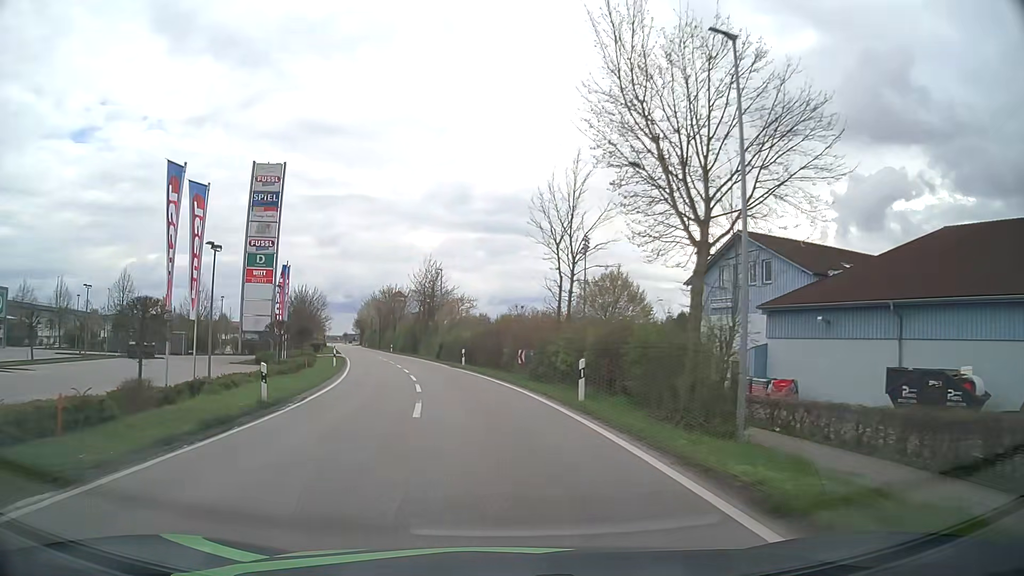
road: tertiary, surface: asphalt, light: Day
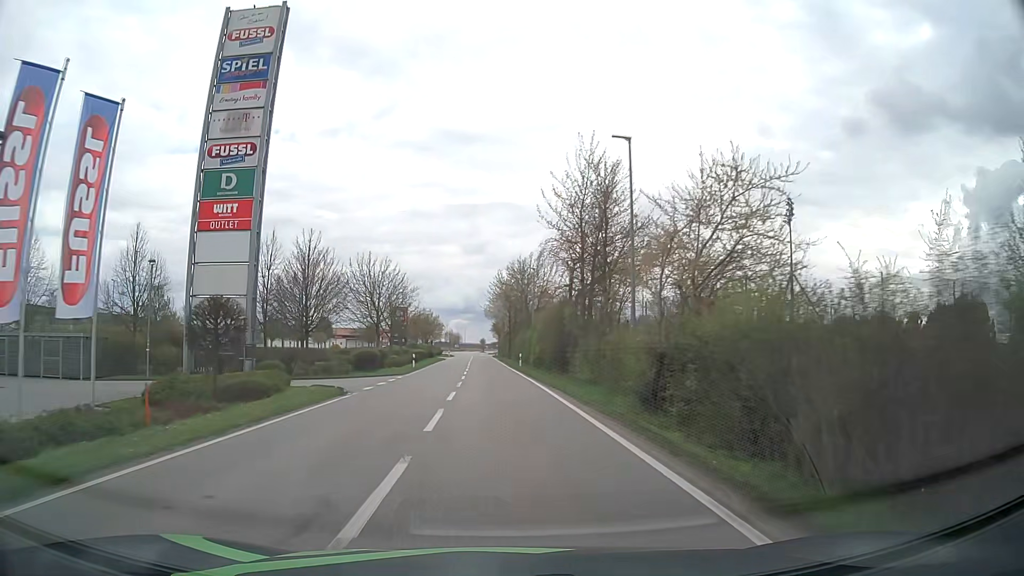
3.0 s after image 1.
(-4.7, +39.5) m; -13°
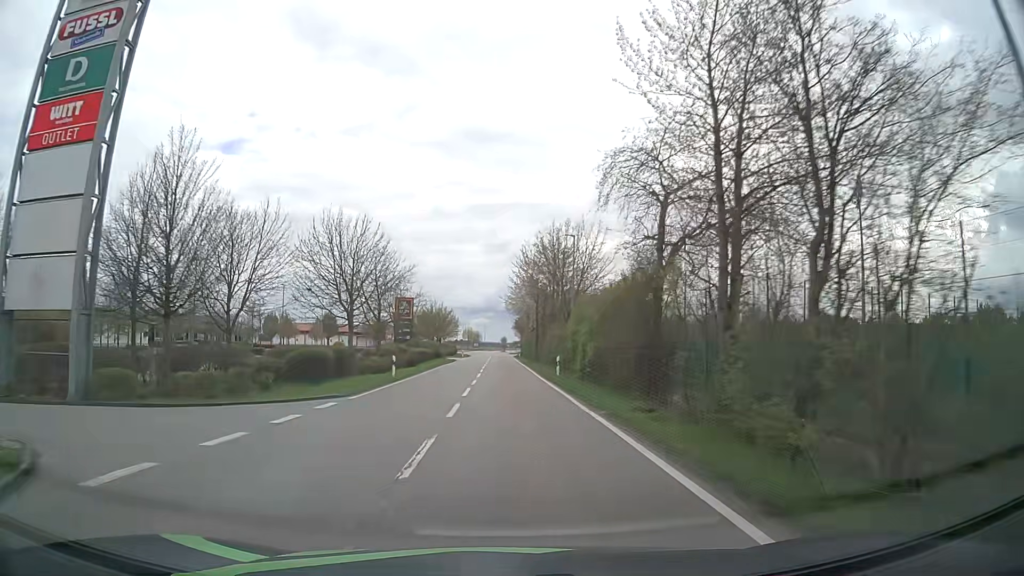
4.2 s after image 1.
(-0.3, +16.4) m; -2°
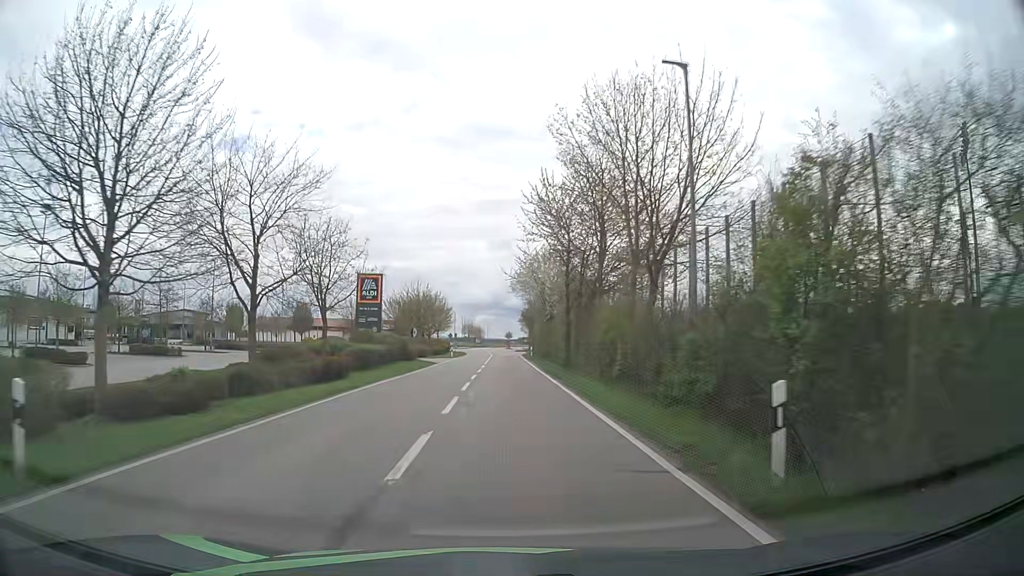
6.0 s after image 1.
(-0.1, +24.6) m; 0°
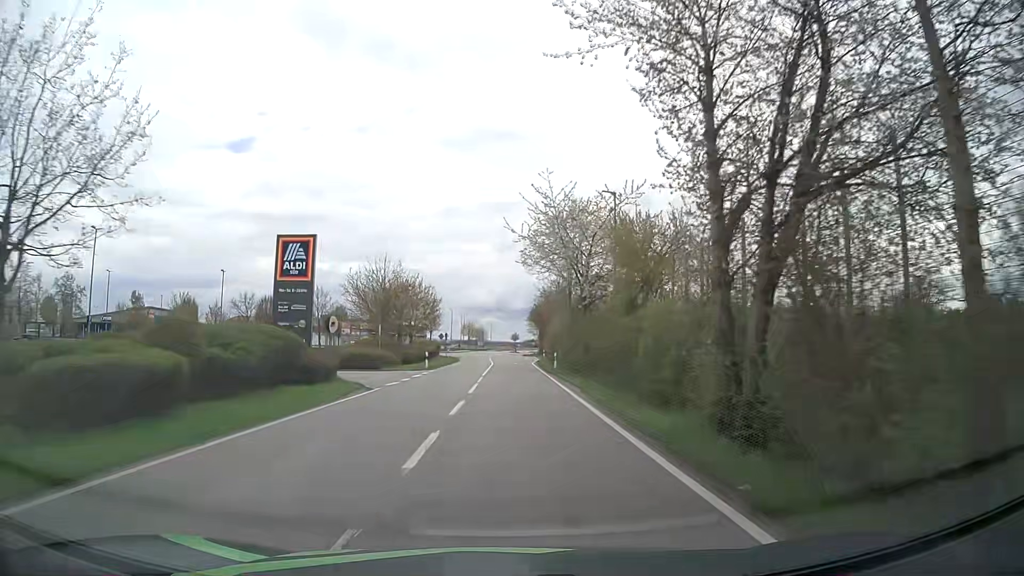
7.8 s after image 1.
(-0.2, +23.4) m; -1°
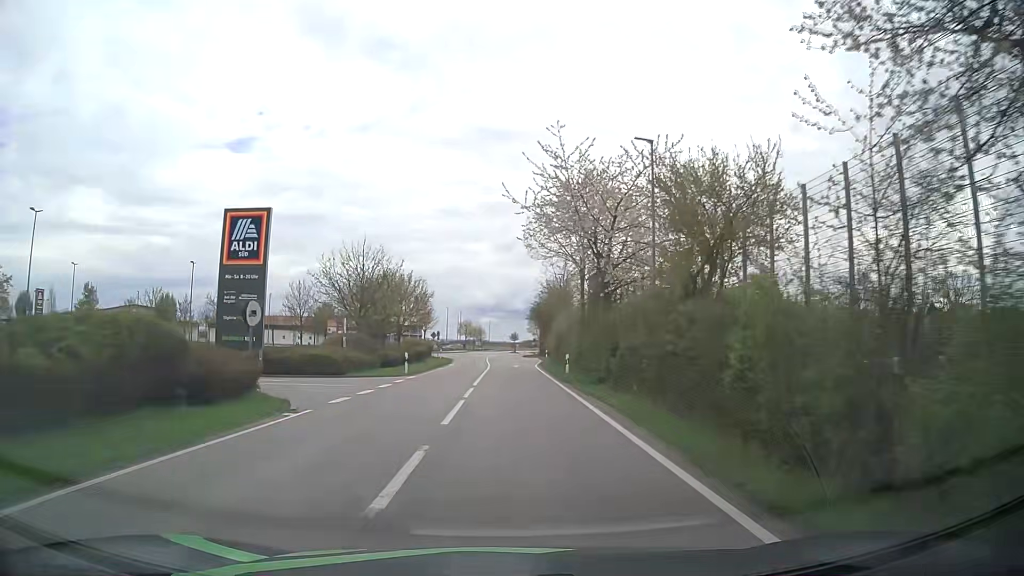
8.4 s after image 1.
(0.0, +7.6) m; 0°
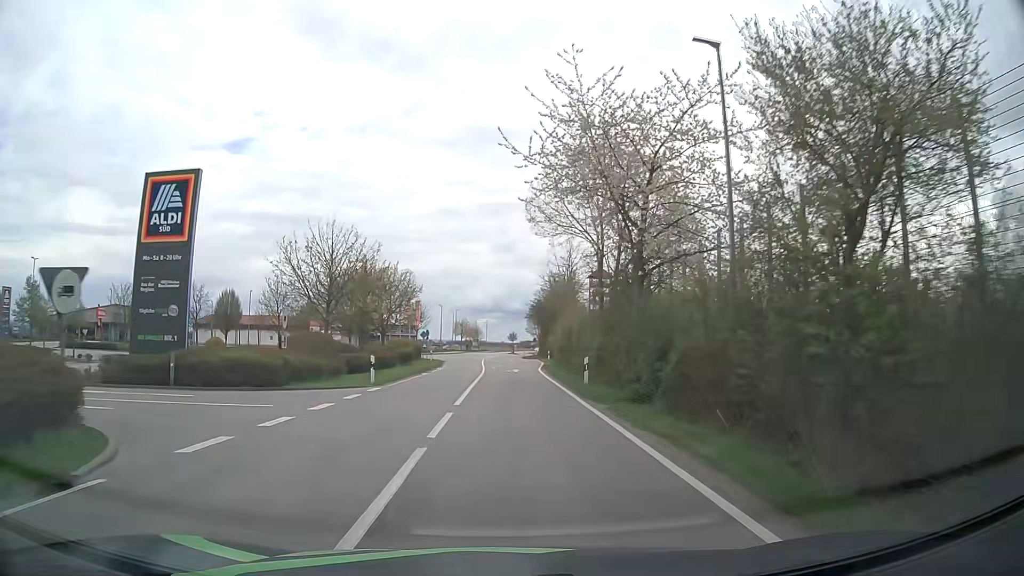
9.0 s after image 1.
(0.0, +7.6) m; +1°
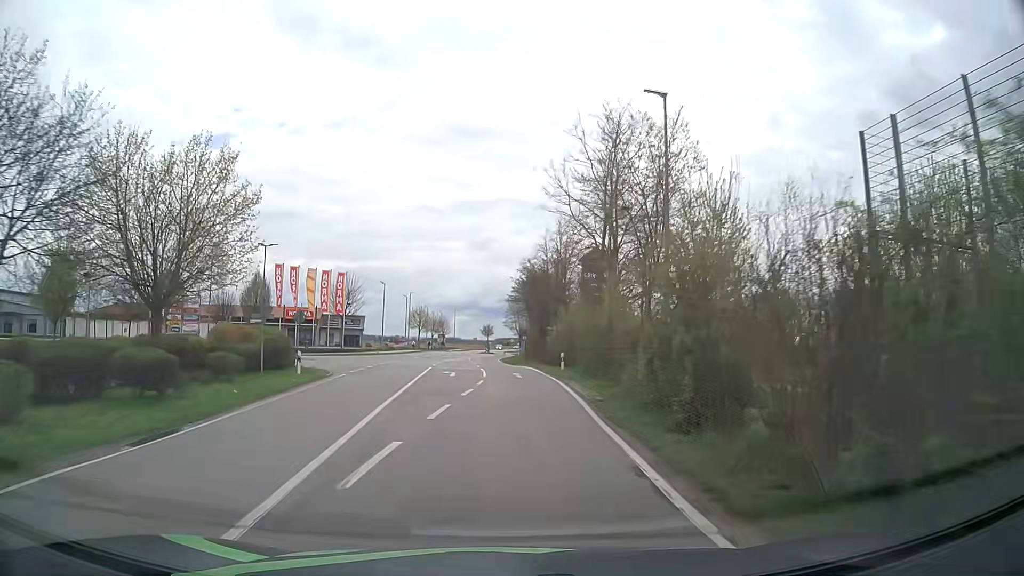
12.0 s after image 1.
(+0.1, +36.8) m; +2°
(0, +10) (0, +20) (0, +30) (0, +40) (-1, +50) (-2, +60) (-2, +70) (-2, +80) (-1, +90) (-1, +100) m
